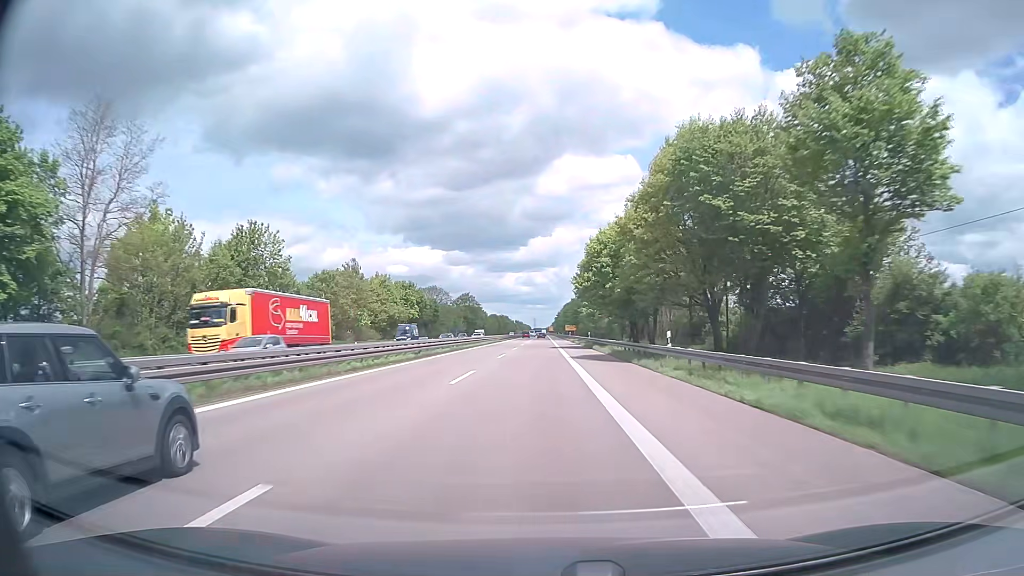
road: trunk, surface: asphalt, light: Day
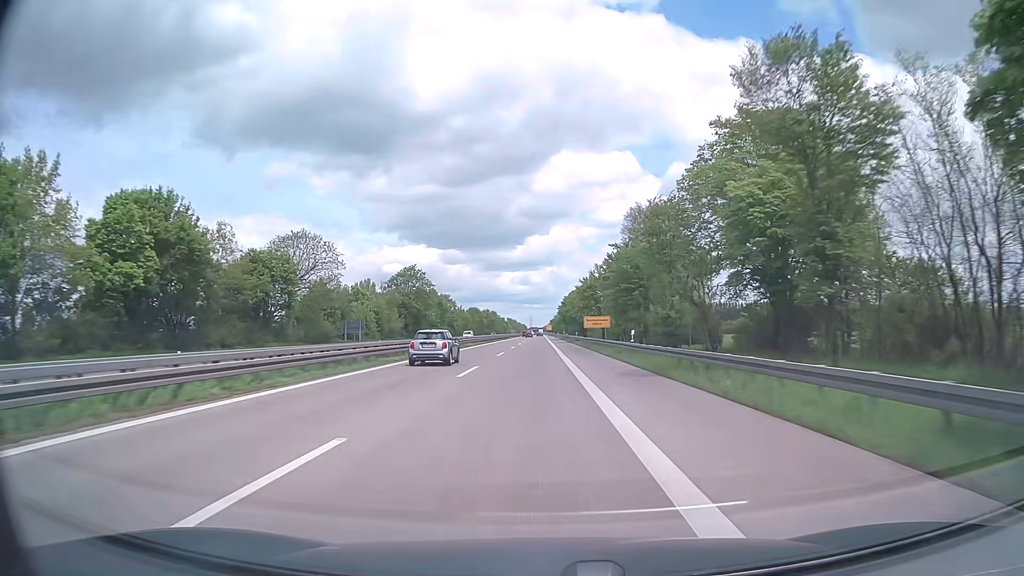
(0.0, +87.3) m; 0°
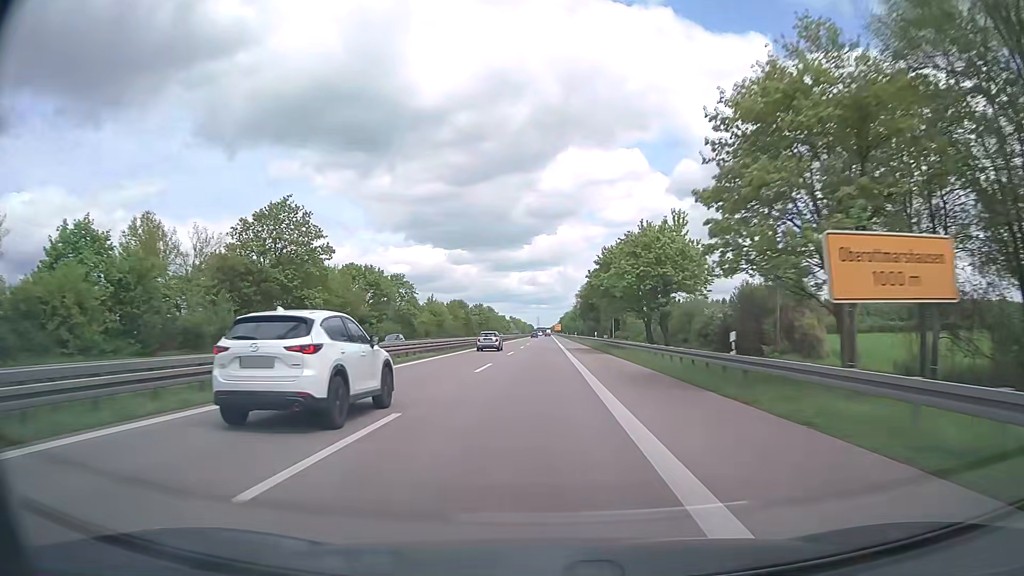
(-0.1, +69.2) m; -1°
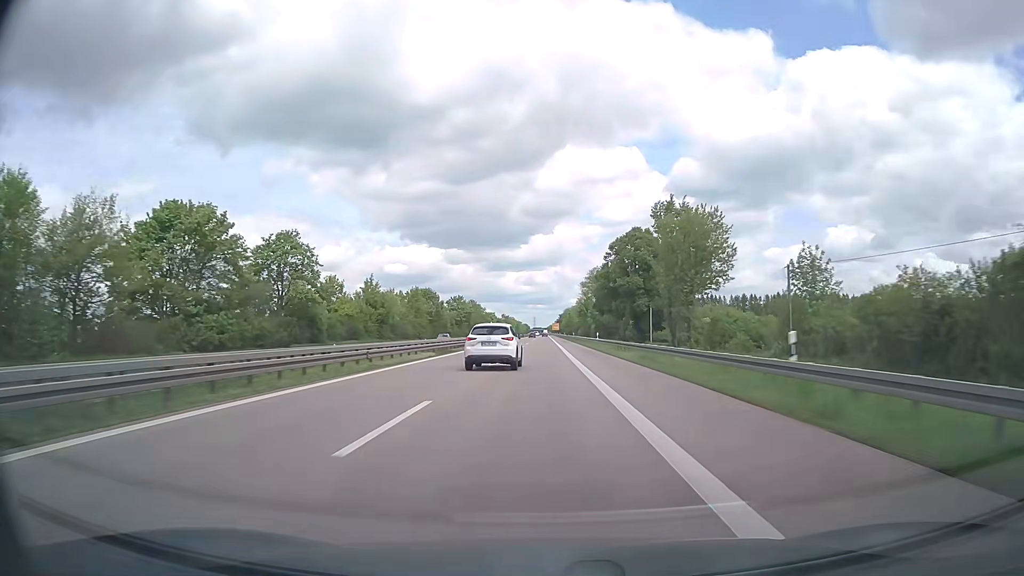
(+0.1, +51.9) m; 0°
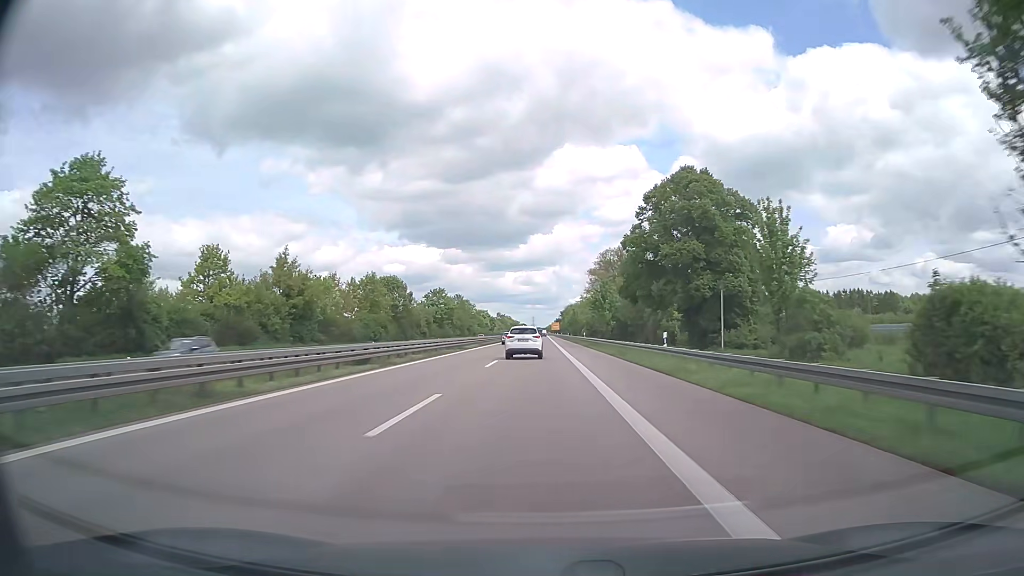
(+0.1, +34.6) m; 0°
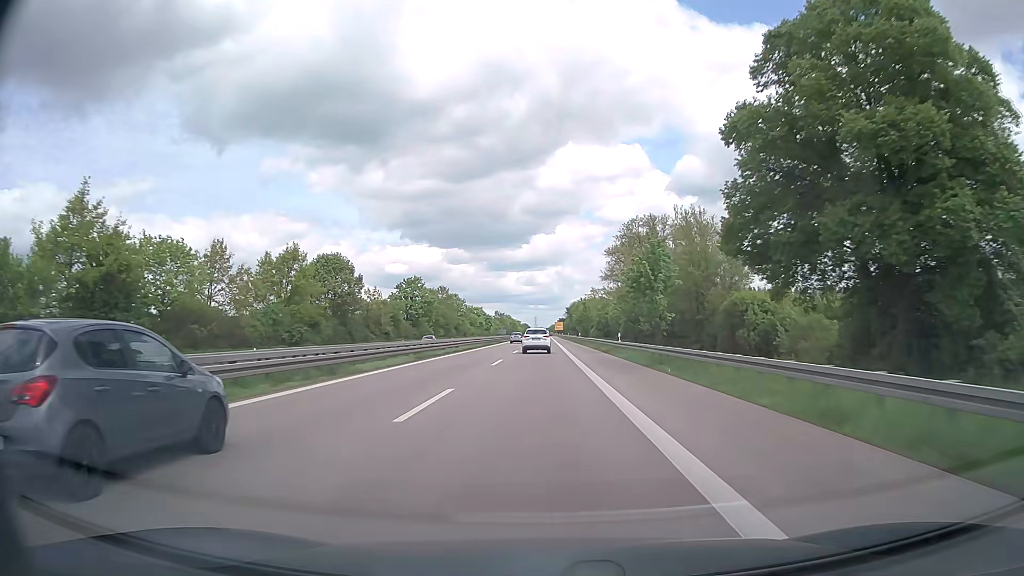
(-0.1, +34.5) m; 0°
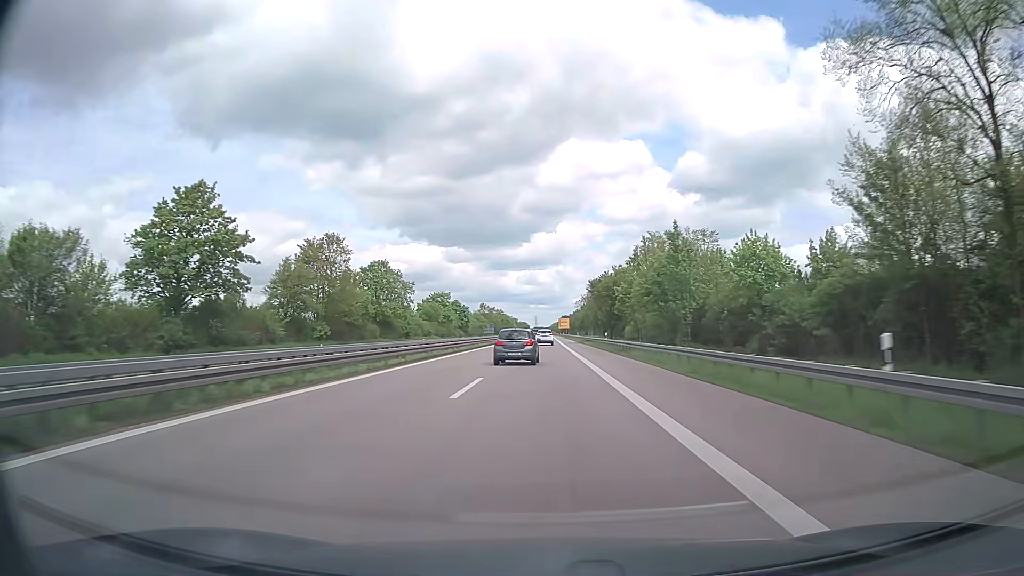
(-0.1, +86.4) m; 0°
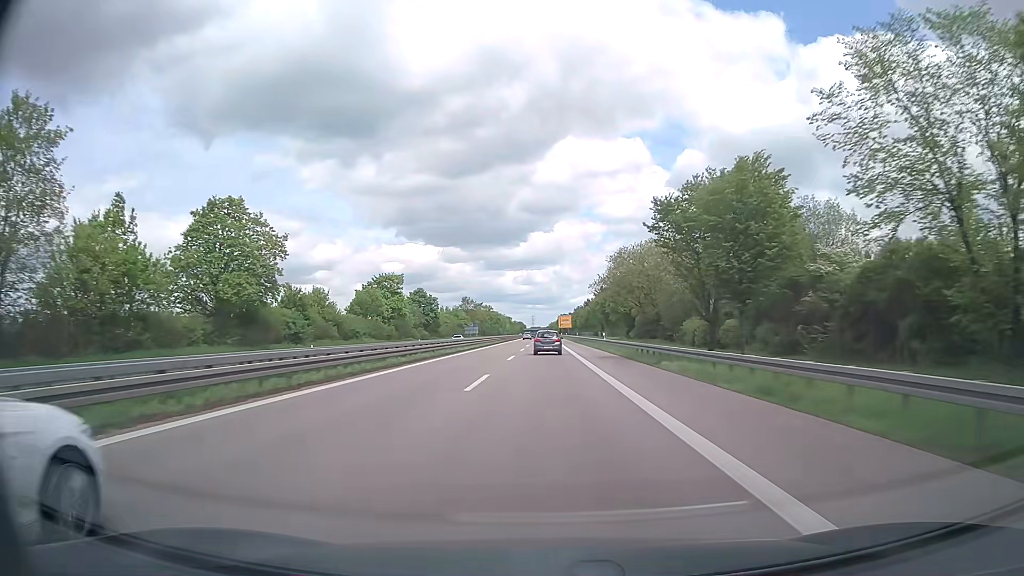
(+0.1, +52.1) m; 0°
(0, +10) (0, +20) (0, +30) (0, +40) (0, +50) (0, +60) (0, +70) (0, +80) (0, +90) (0, +100) m
